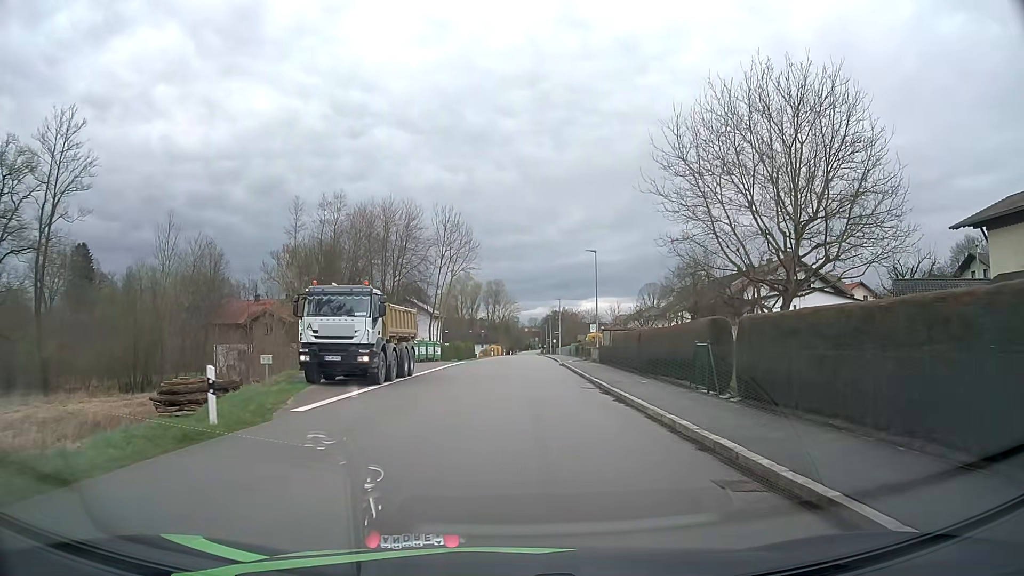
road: tertiary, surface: asphalt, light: Day
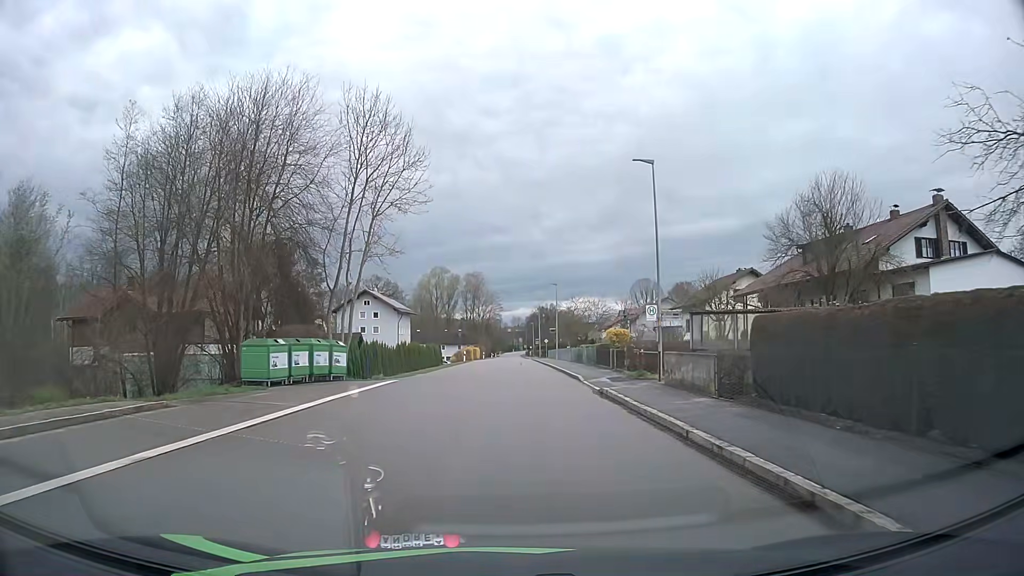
(+0.2, +24.7) m; +1°
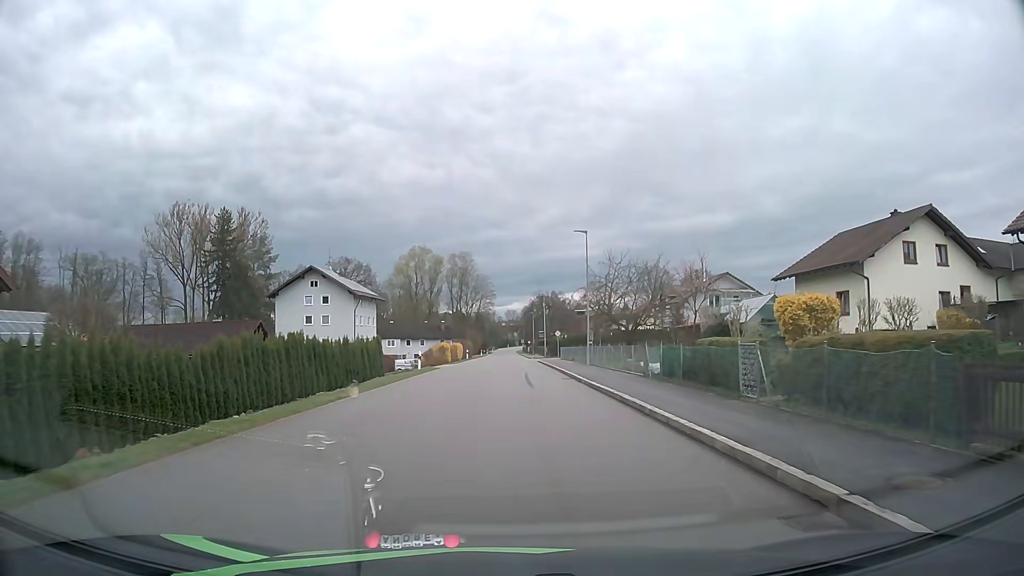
(+0.1, +30.7) m; +1°
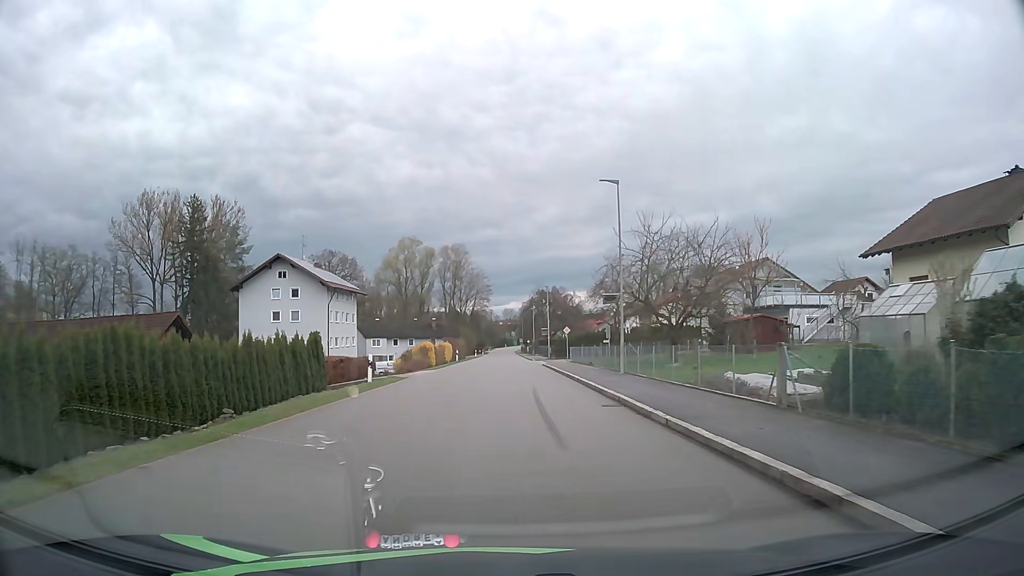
(0.0, +12.3) m; 0°
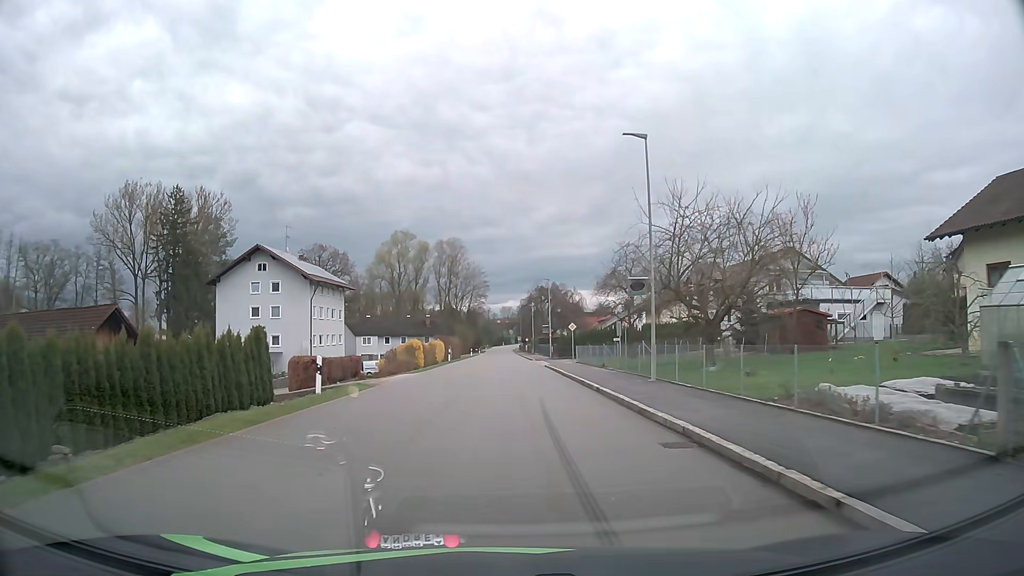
(0.0, +6.2) m; 0°
(0, +10) (0, +20) (0, +30) (0, +40) (0, +50) (0, +60) (0, +70) (0, +80) (0, +90) (0, +100) m
